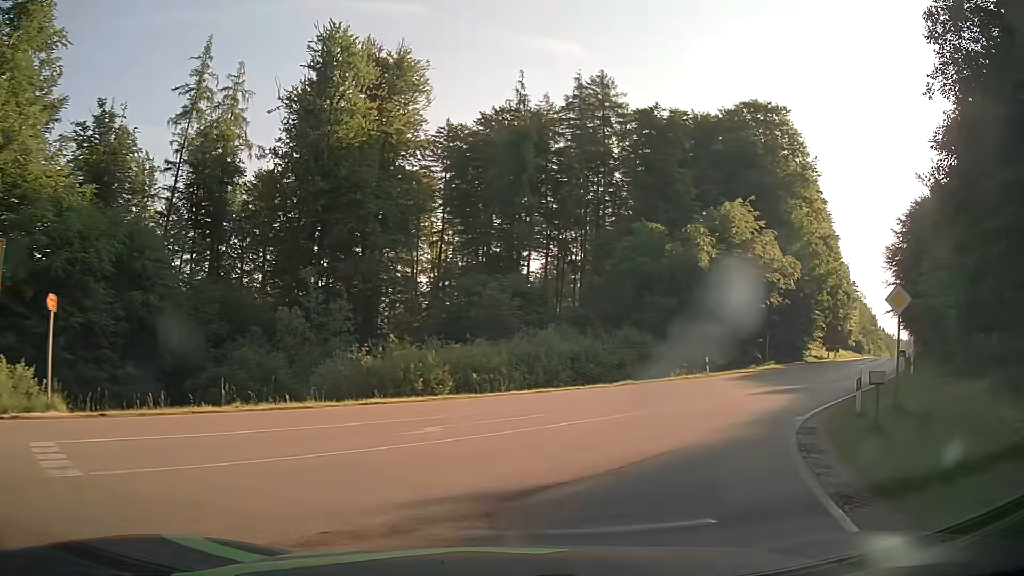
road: secondary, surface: asphalt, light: Day
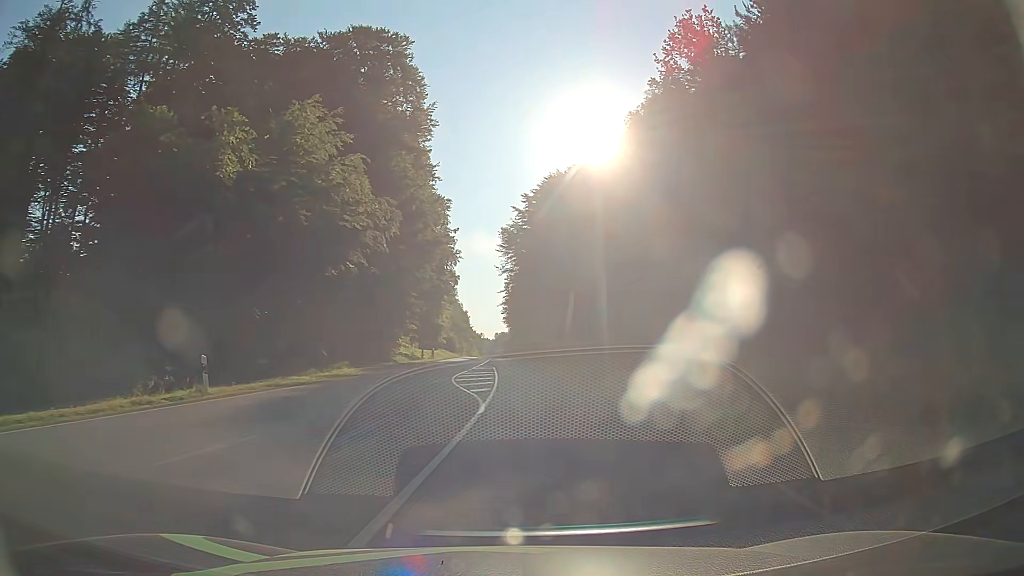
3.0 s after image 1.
(+7.2, +19.6) m; +37°
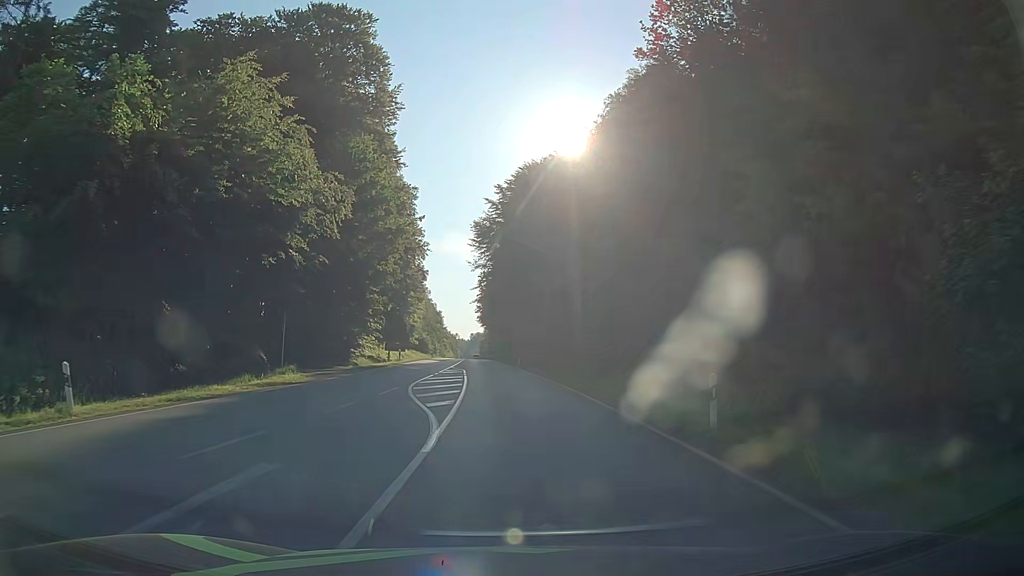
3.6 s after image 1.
(+0.2, +5.4) m; +2°
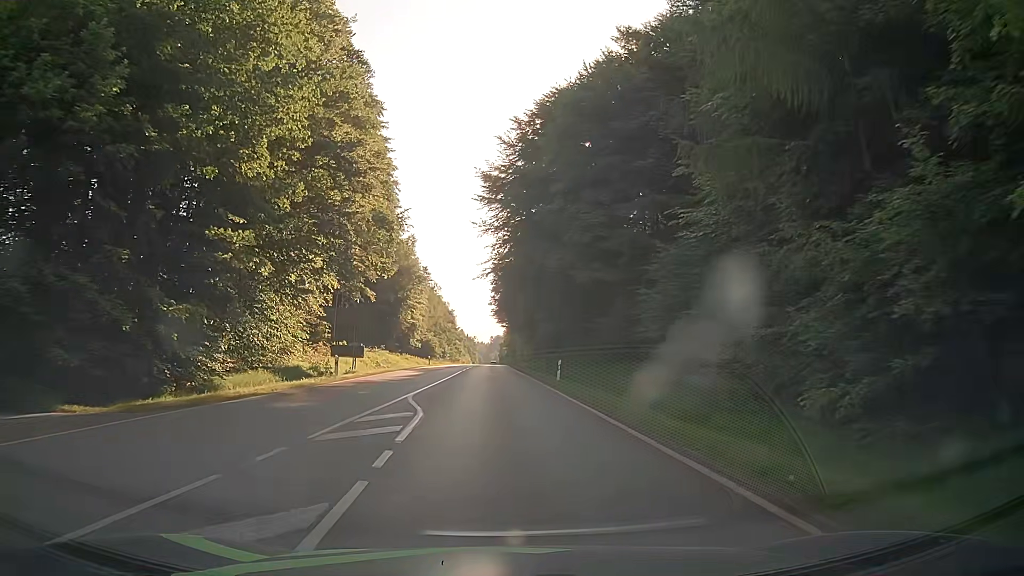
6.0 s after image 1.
(-0.1, +27.1) m; -1°
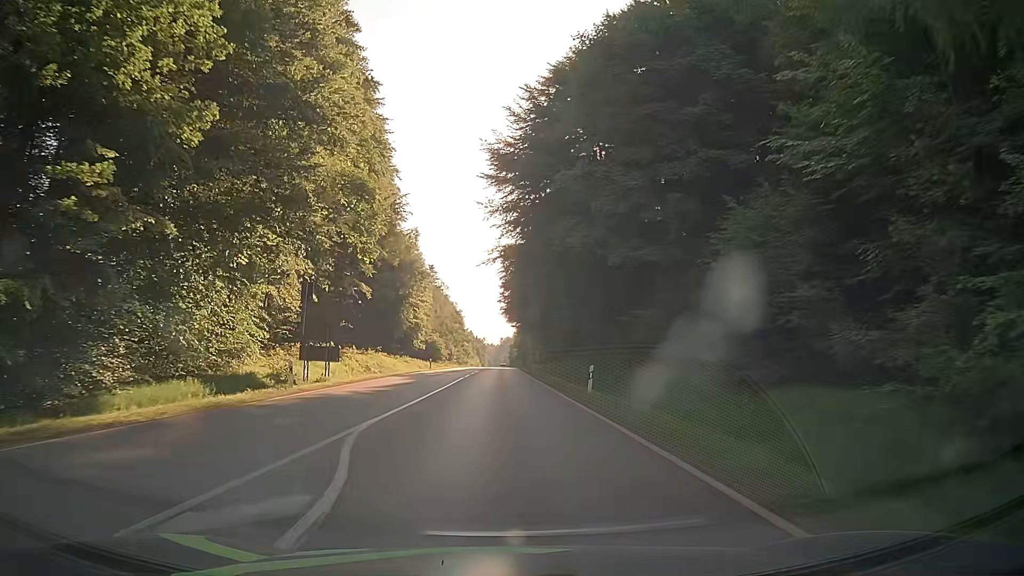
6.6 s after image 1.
(-0.1, +8.1) m; -1°
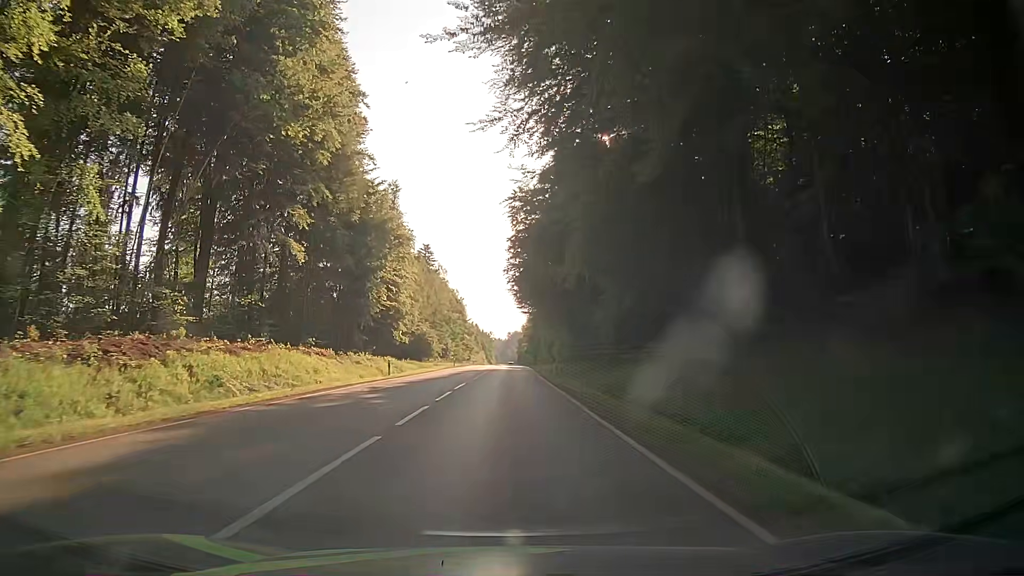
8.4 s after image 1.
(-0.4, +27.4) m; -1°
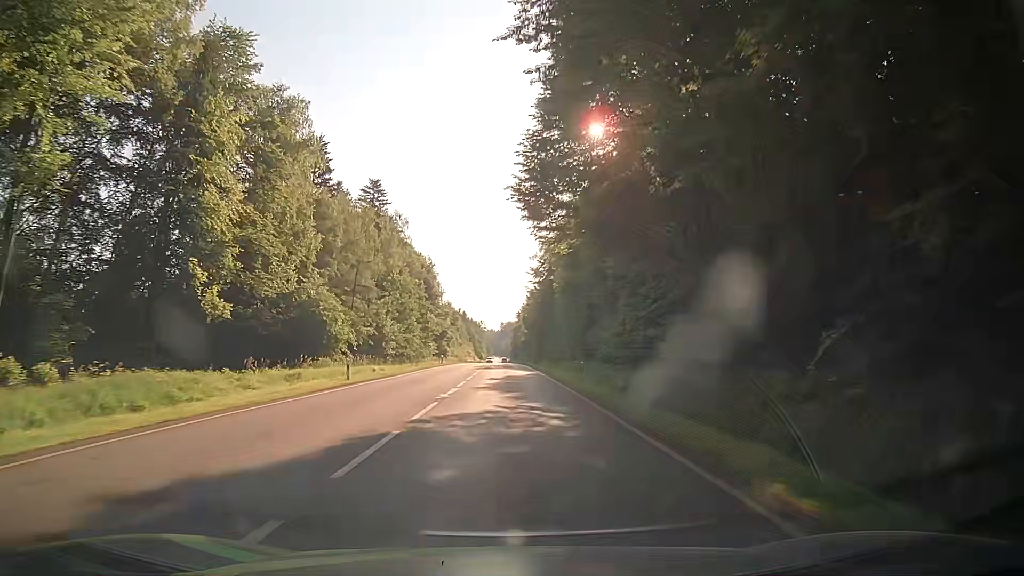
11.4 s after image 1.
(+0.1, +53.9) m; +1°
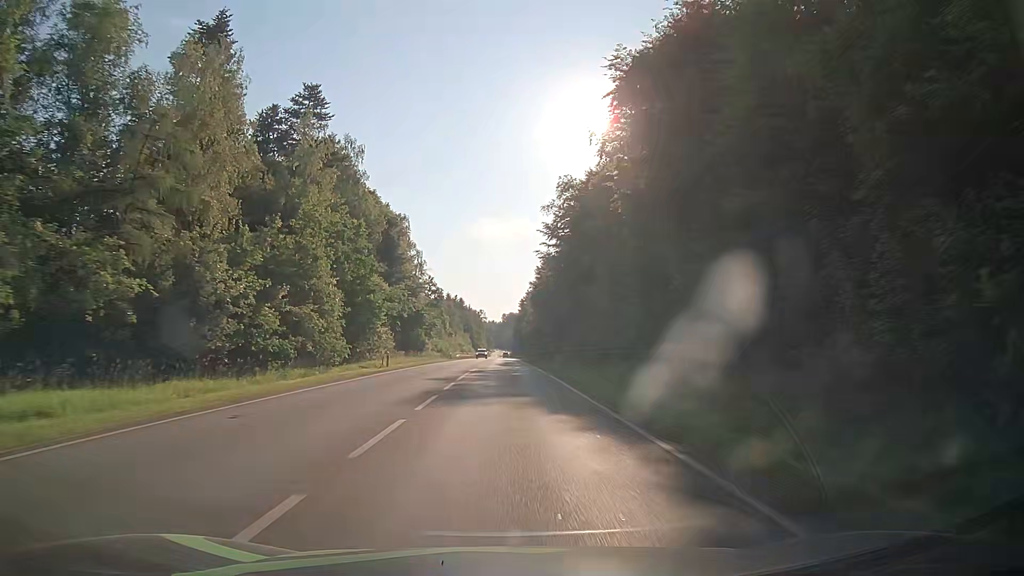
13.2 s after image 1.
(-0.1, +35.8) m; -1°
(0, +10) (0, +20) (0, +30) (0, +40) (0, +50) (0, +60) (0, +70) (0, +80) (0, +90) (0, +100) m
